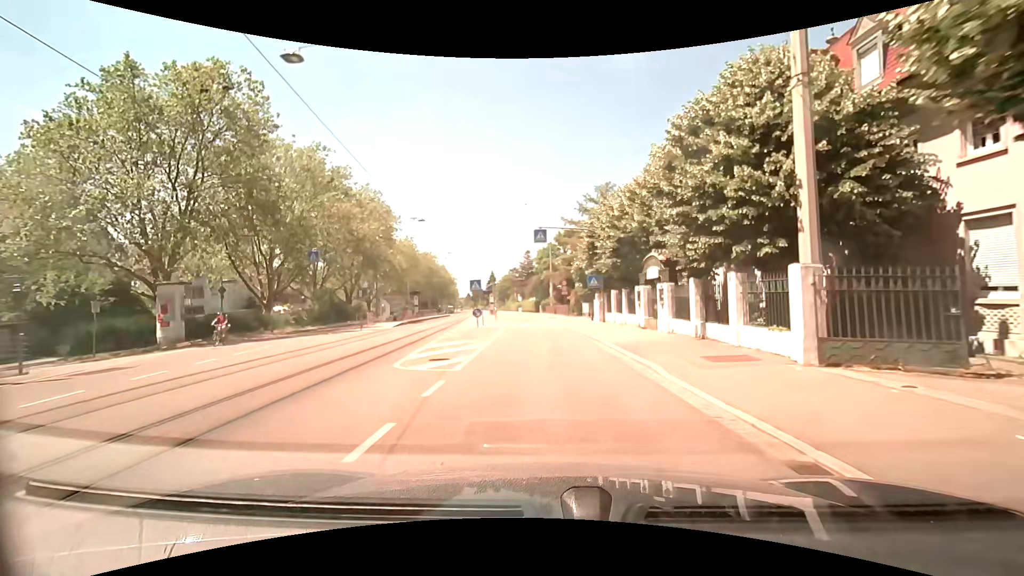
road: tertiary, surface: asphalt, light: Day
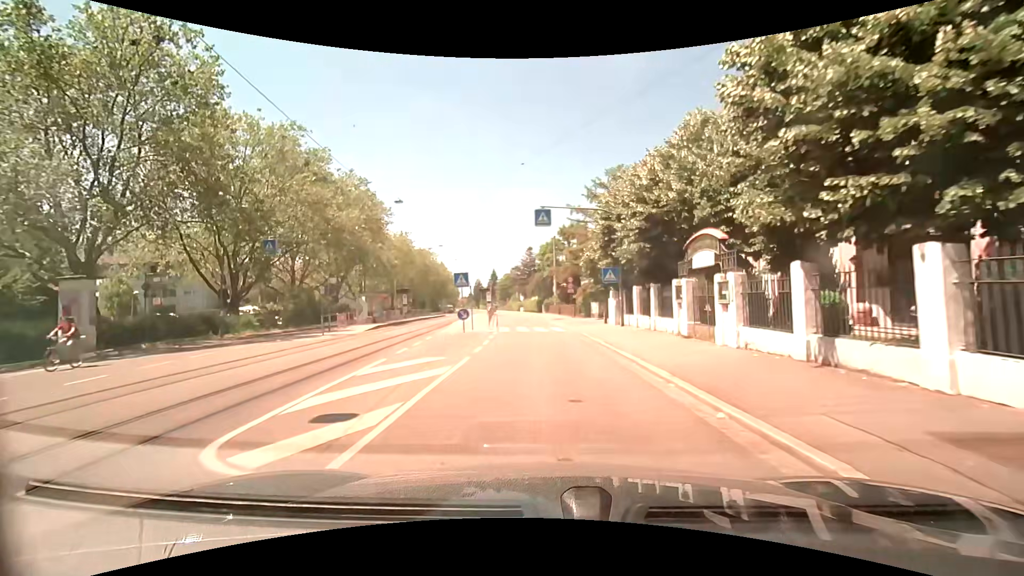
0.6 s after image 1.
(-0.1, +6.3) m; -1°
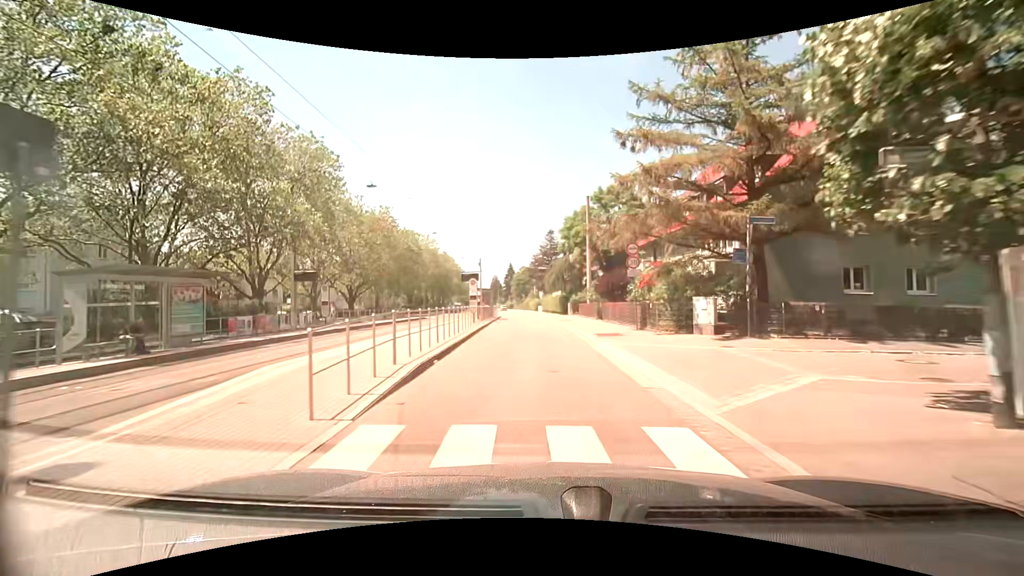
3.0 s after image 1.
(-0.3, +25.1) m; -2°
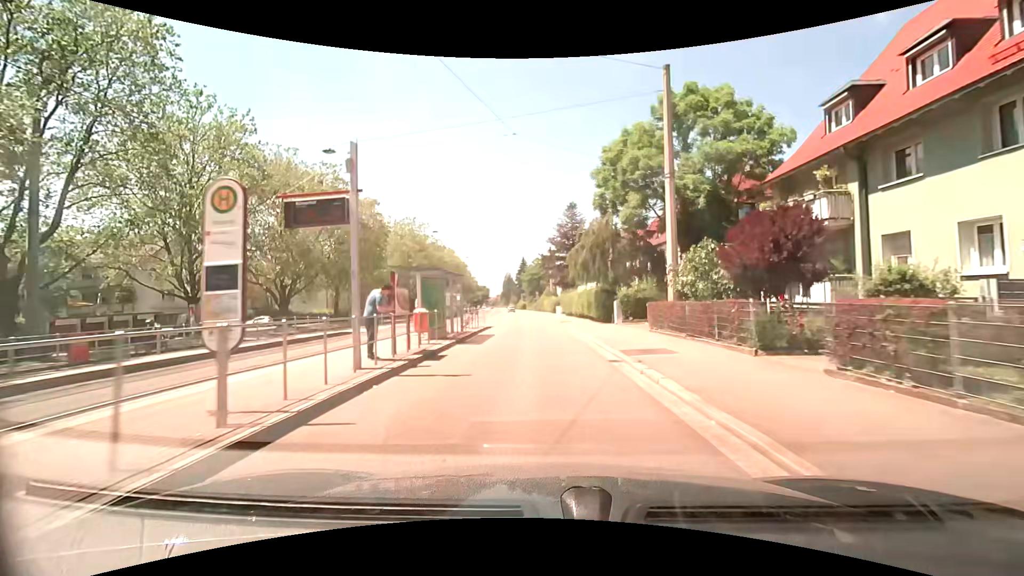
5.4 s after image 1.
(-0.4, +25.1) m; -2°
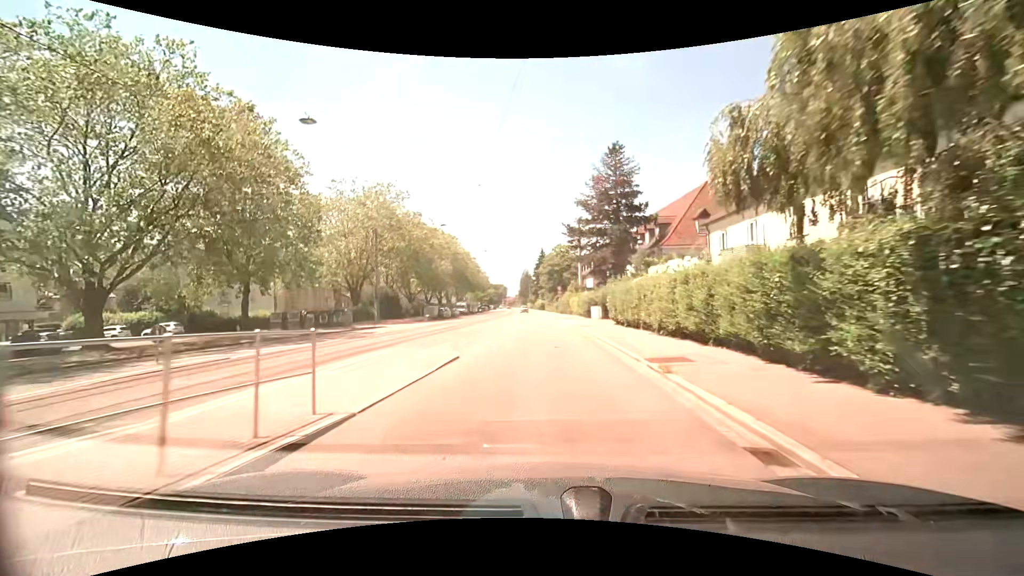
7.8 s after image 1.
(-0.4, +25.7) m; -1°
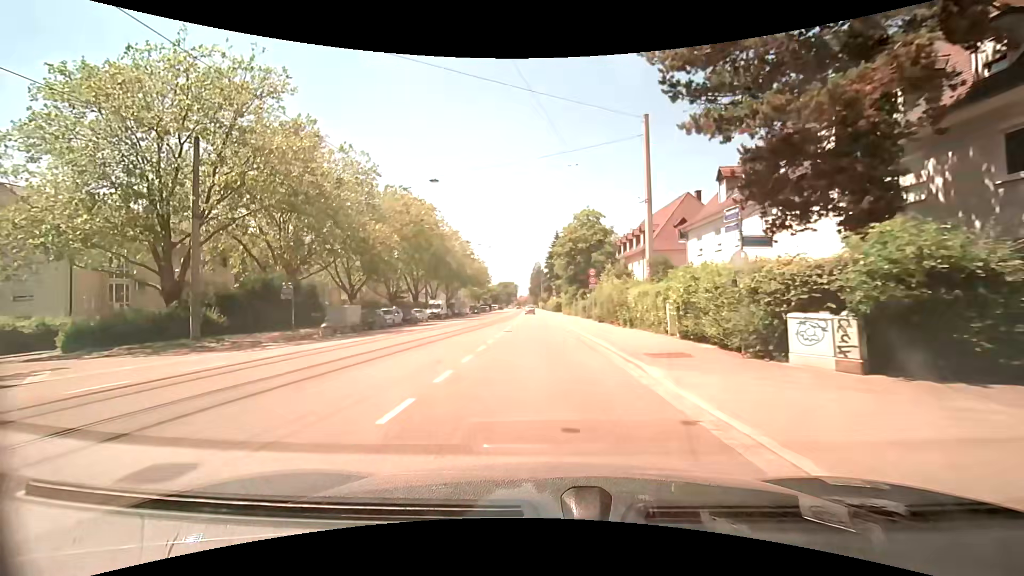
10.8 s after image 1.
(-0.7, +33.4) m; -2°
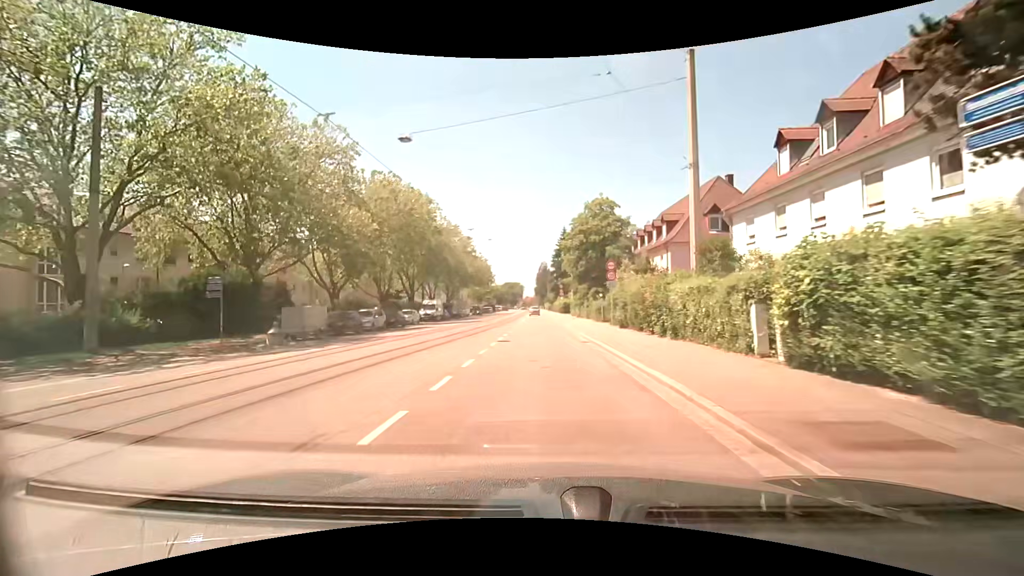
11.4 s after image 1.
(-0.1, +6.8) m; -1°
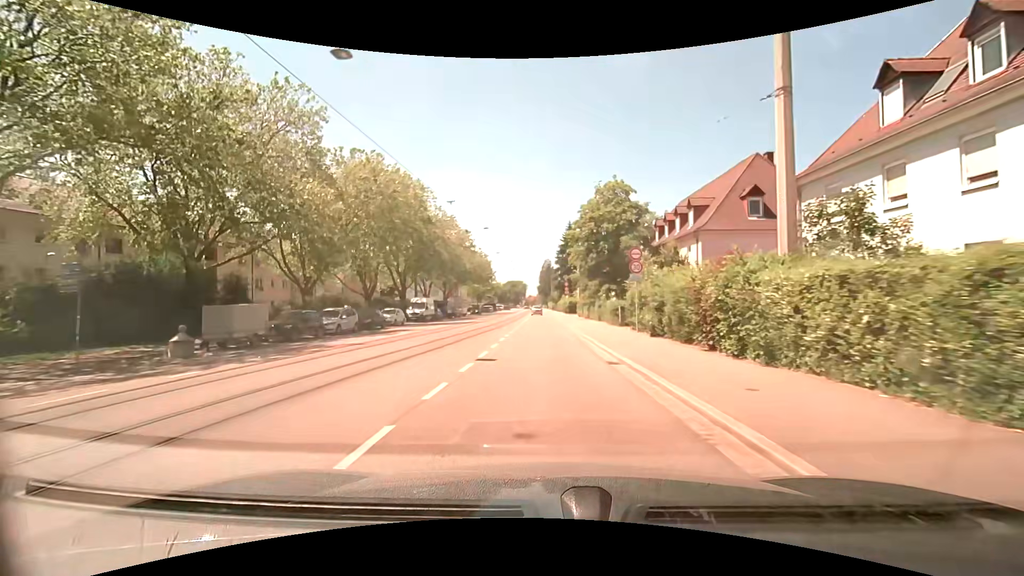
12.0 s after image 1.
(-0.1, +6.8) m; -1°
